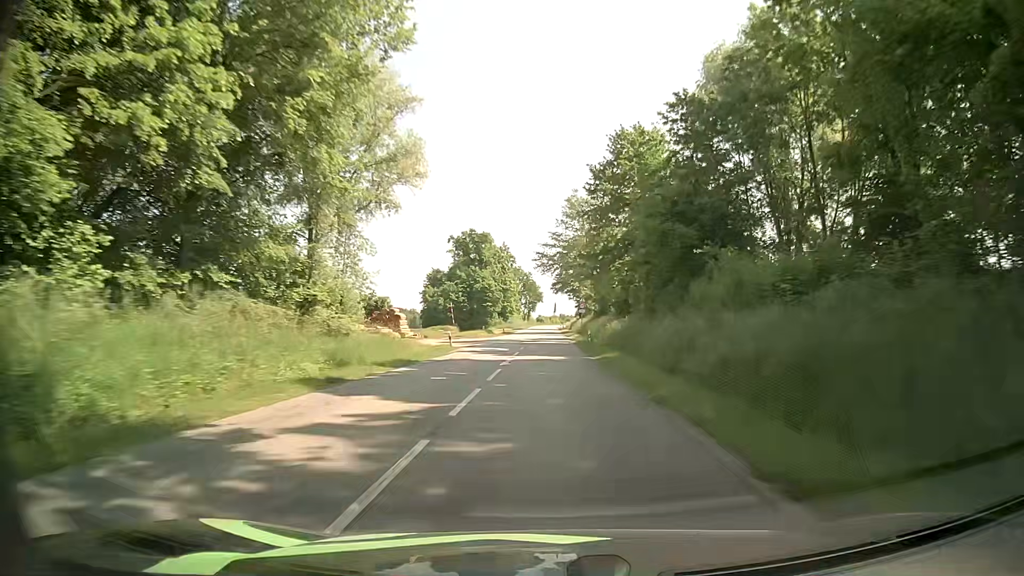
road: secondary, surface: asphalt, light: Day
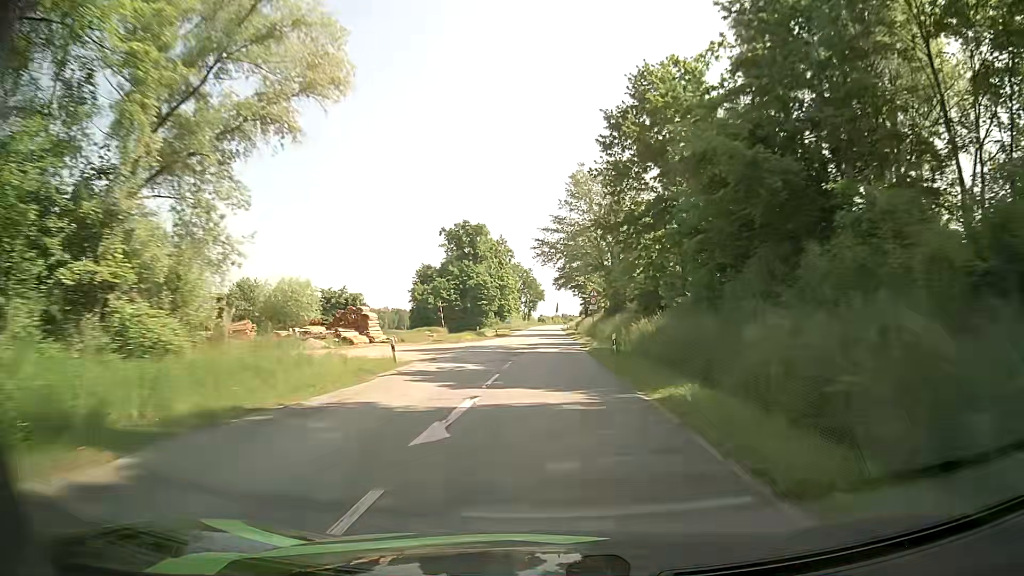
(+0.1, +14.1) m; +1°
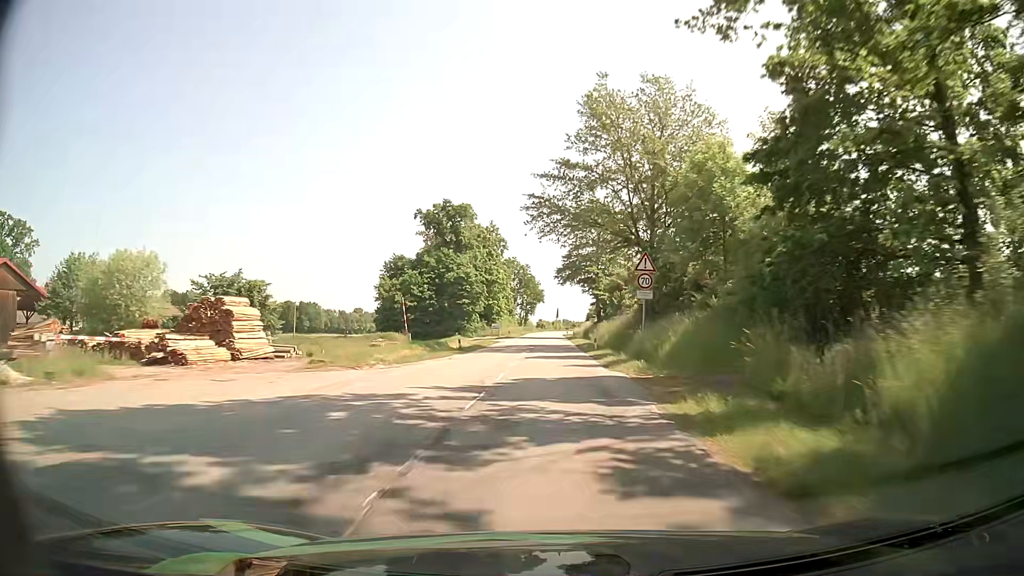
(-0.2, +27.7) m; -1°
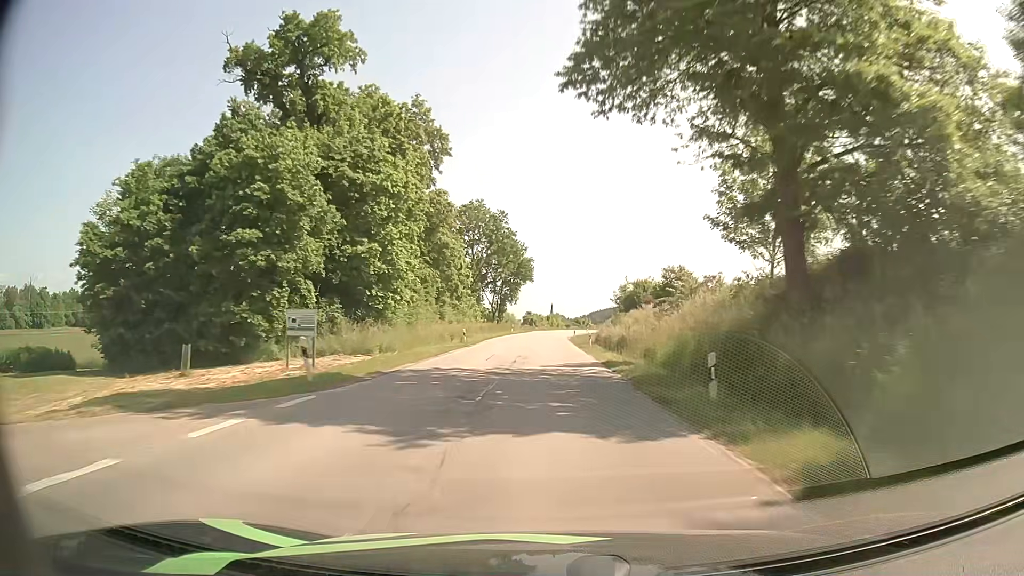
(+0.5, +70.2) m; +1°
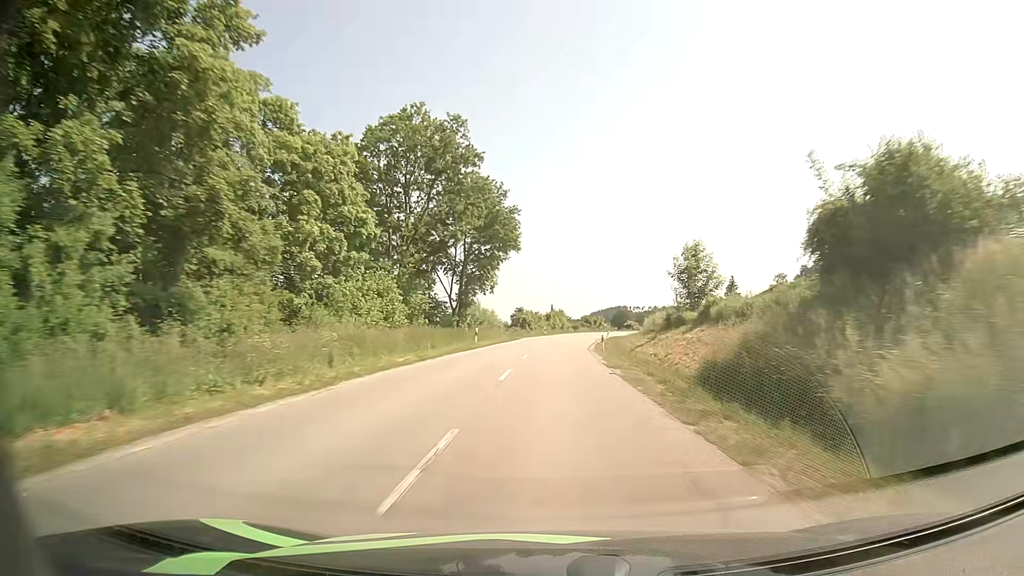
(+0.1, +41.7) m; 0°
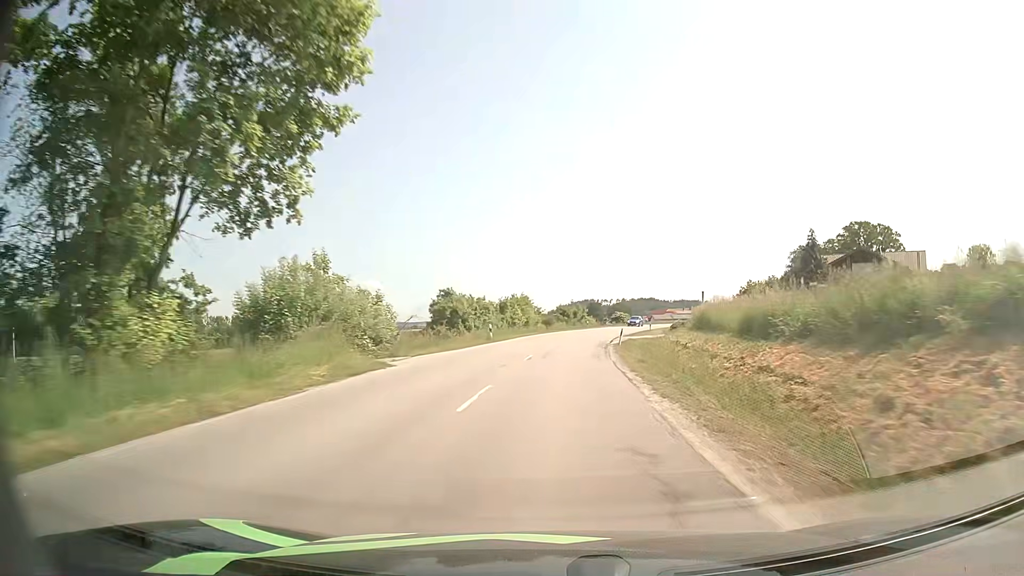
(+0.8, +41.3) m; +3°
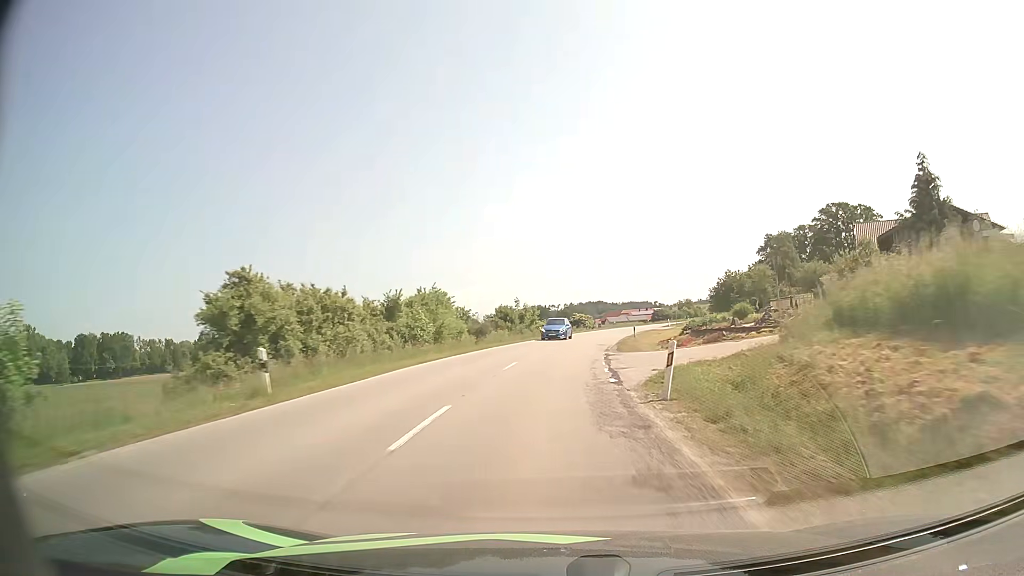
(+1.1, +26.8) m; +5°
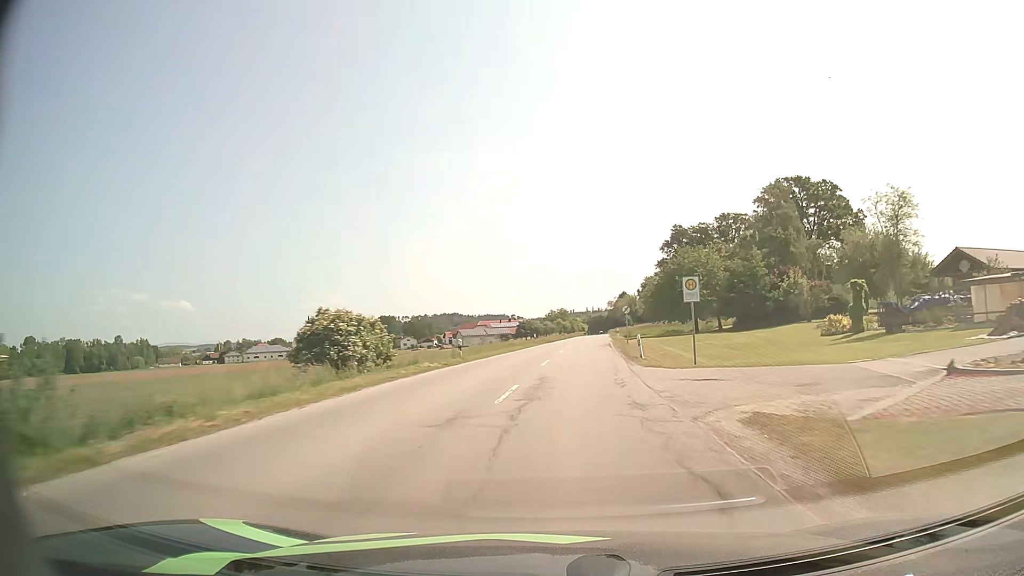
(+6.5, +66.8) m; +12°
(0, +10) (+1, +20) (+1, +30) (+2, +40) (+3, +50) (+4, +60) (+5, +70) (+5, +80) (+6, +90) (+7, +100) m
